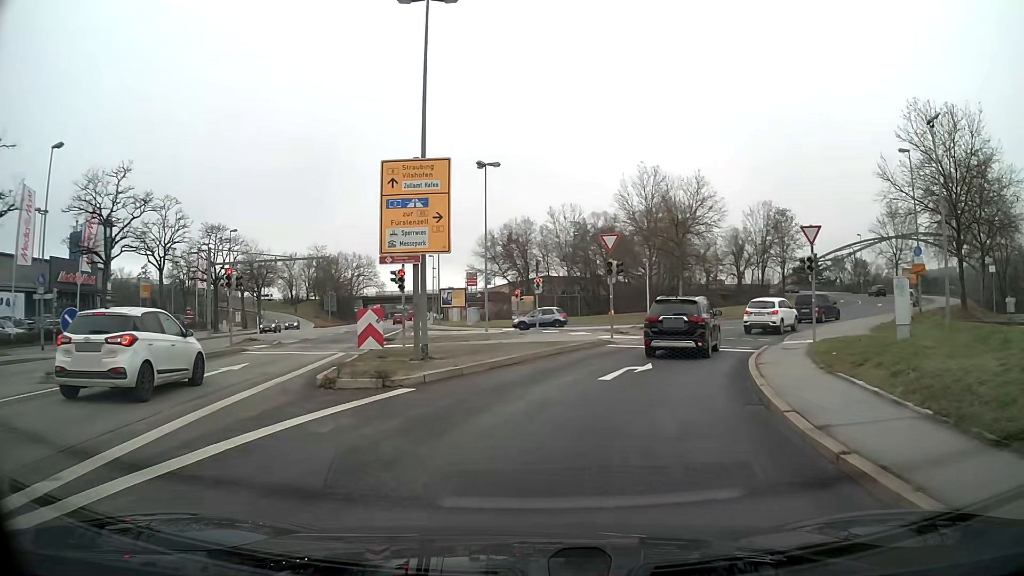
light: Day
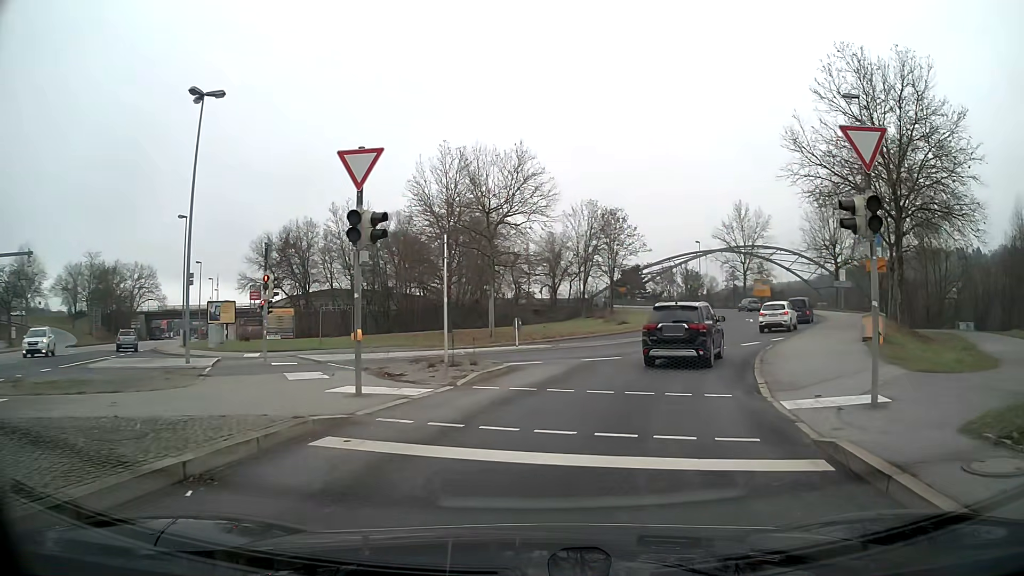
(+2.2, +15.5) m; +17°
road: primary_link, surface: asphalt
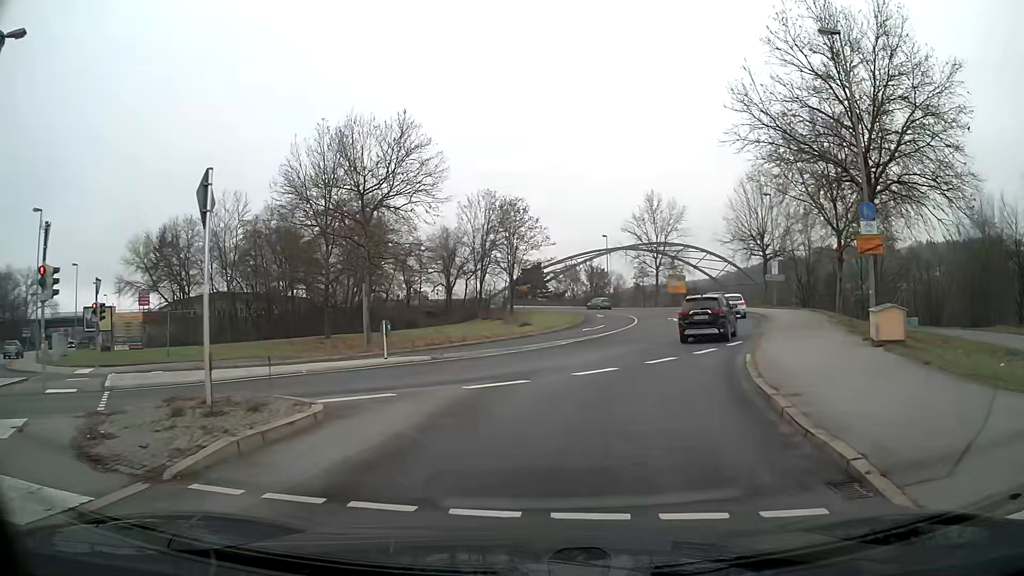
(+0.5, +7.5) m; +8°
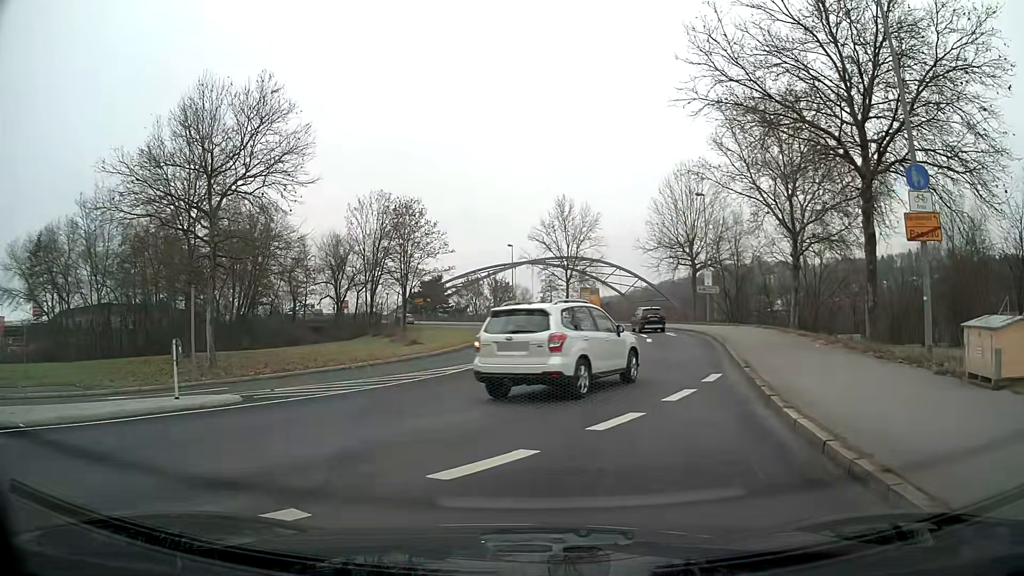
(+0.5, +8.1) m; +8°
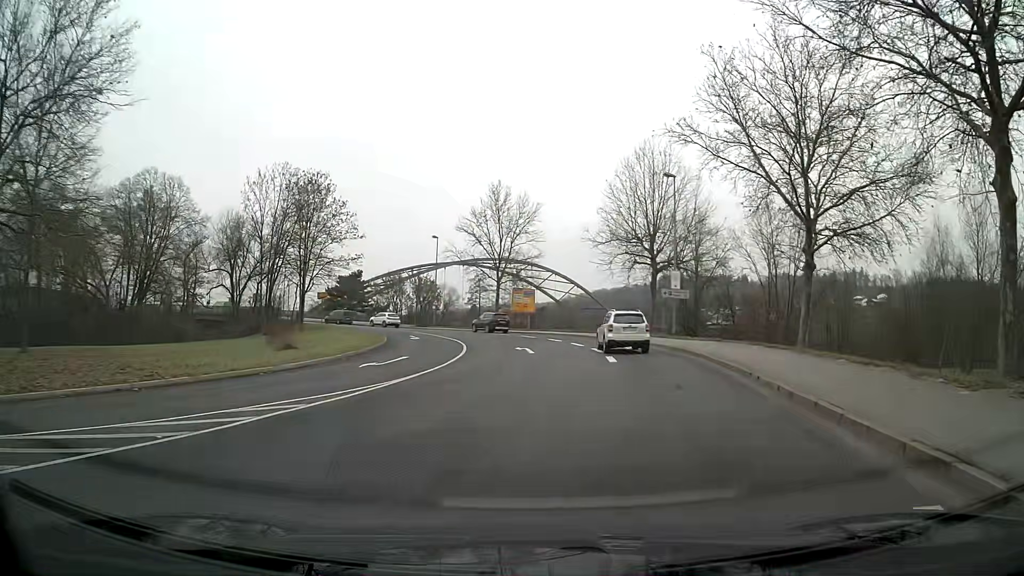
(+0.6, +11.5) m; +6°
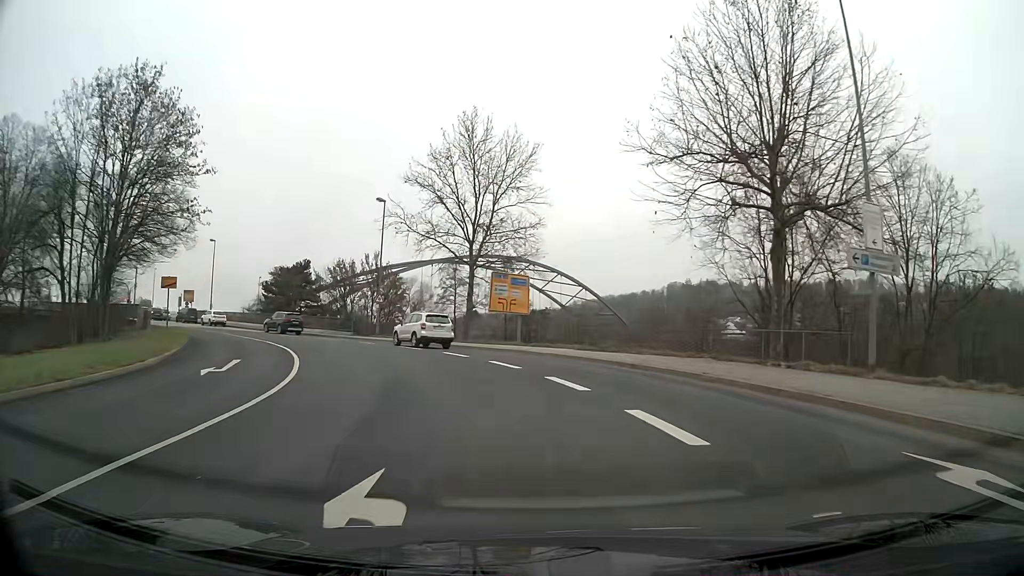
(+0.4, +26.6) m; -2°
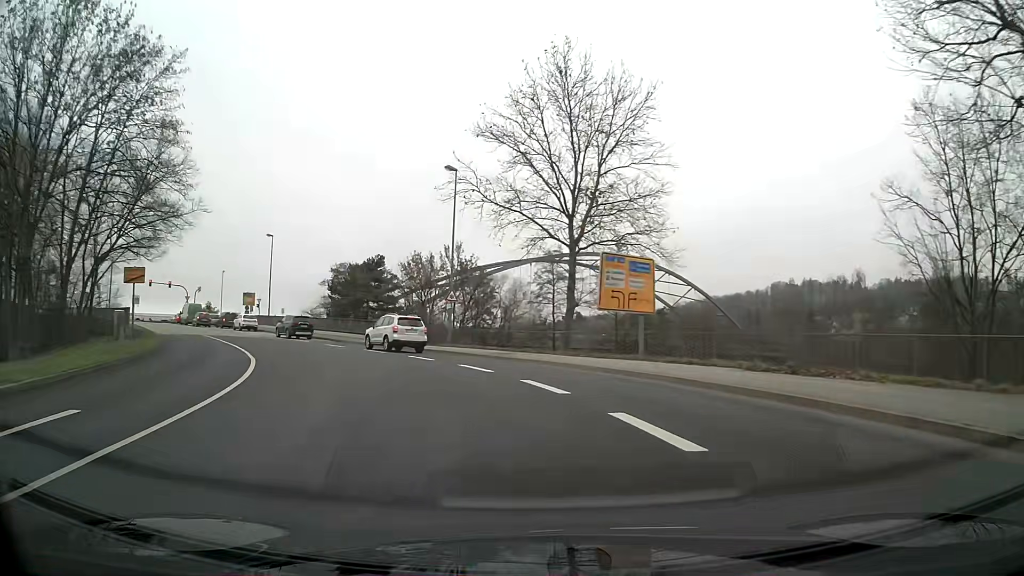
(-1.0, +11.9) m; -10°
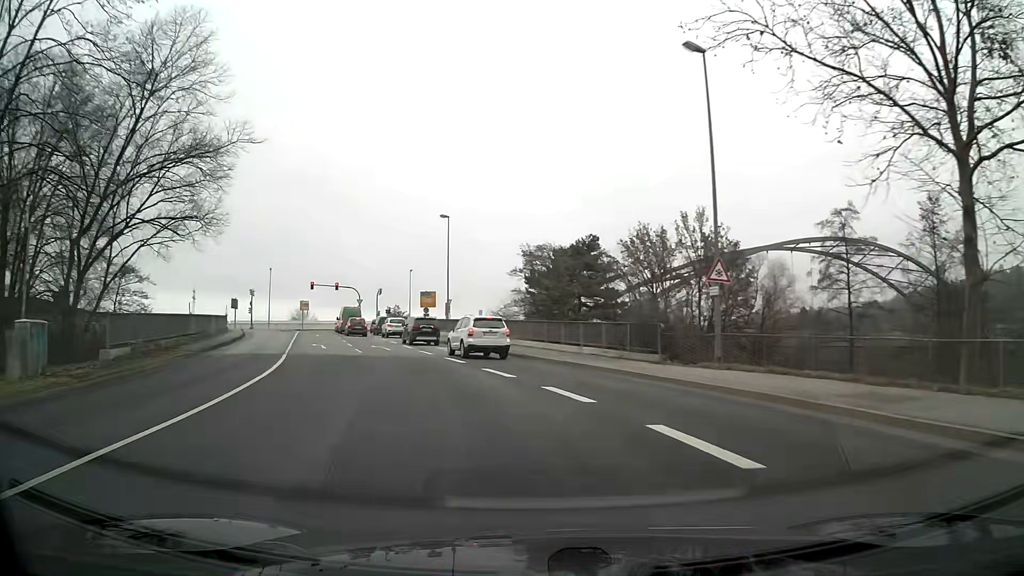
(-2.9, +17.5) m; -18°
(-1, +10) (-3, +20) (-6, +29) (-8, +39) (-11, +49) (-14, +58) (-17, +68) (-20, +77) (-23, +87) (-28, +95) m
